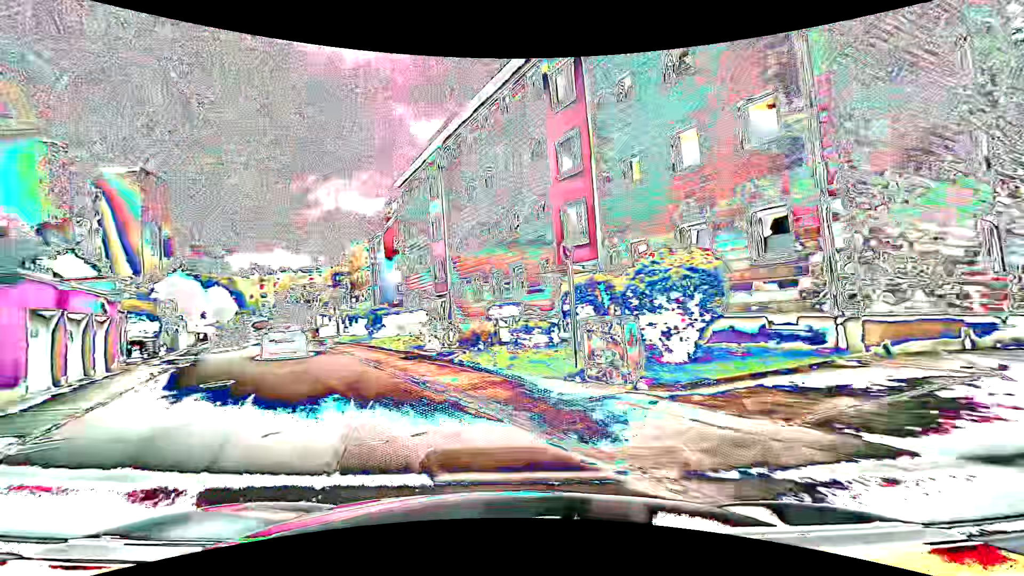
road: residential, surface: asphalt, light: Day
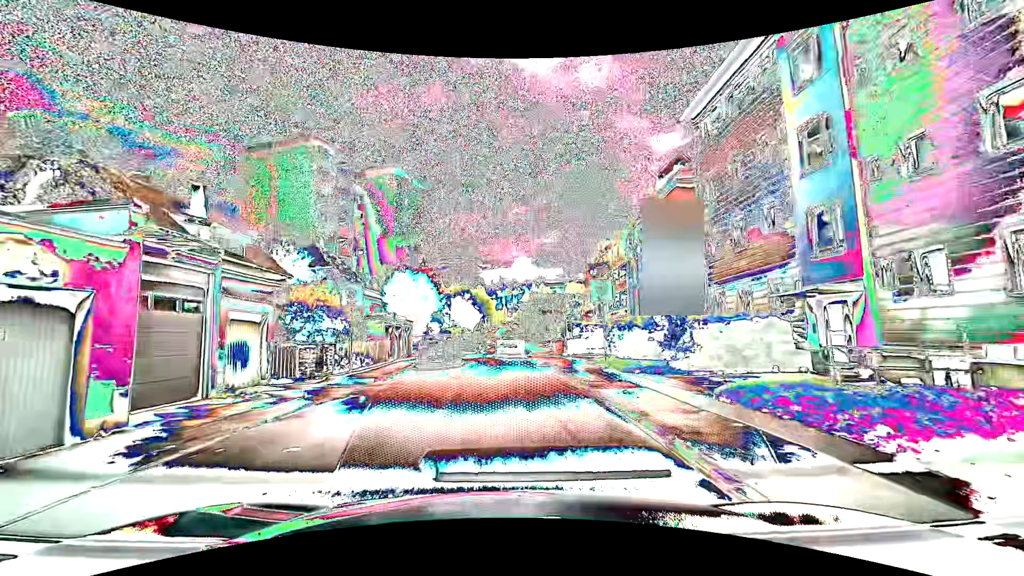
(-5.6, +15.8) m; -26°
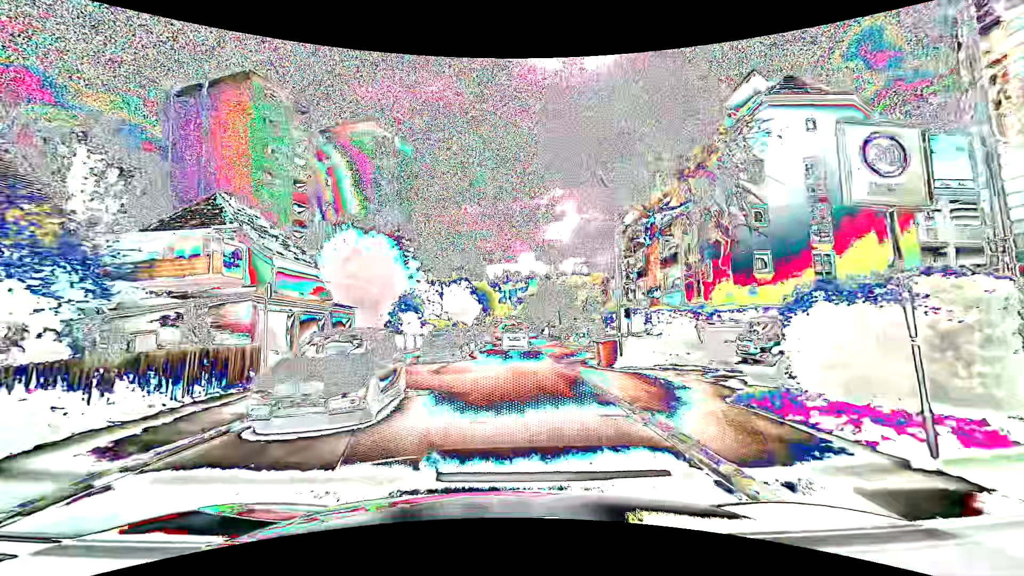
(-0.1, +14.3) m; 0°
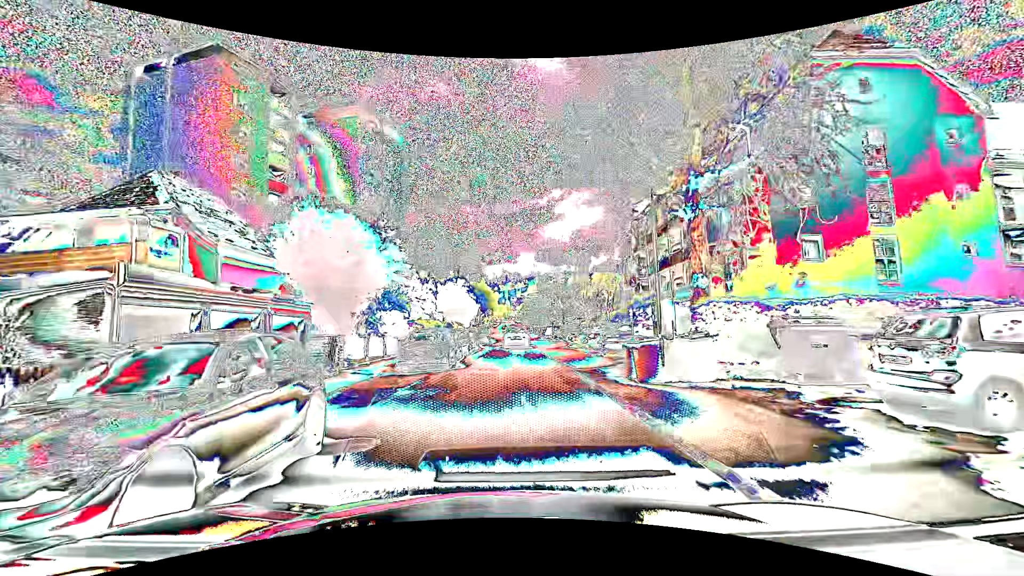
(0.0, +4.7) m; 0°
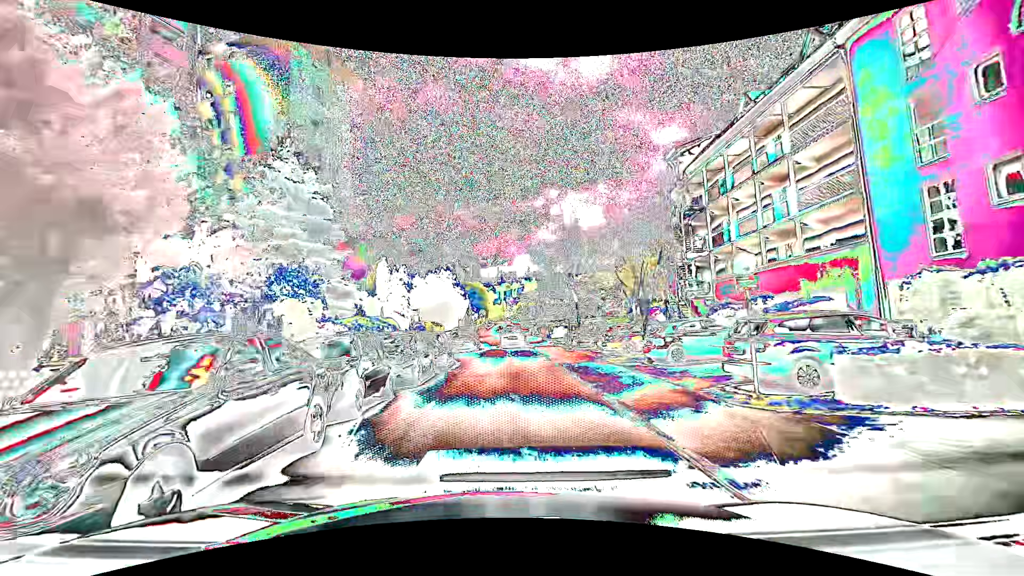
(0.0, +14.5) m; 0°
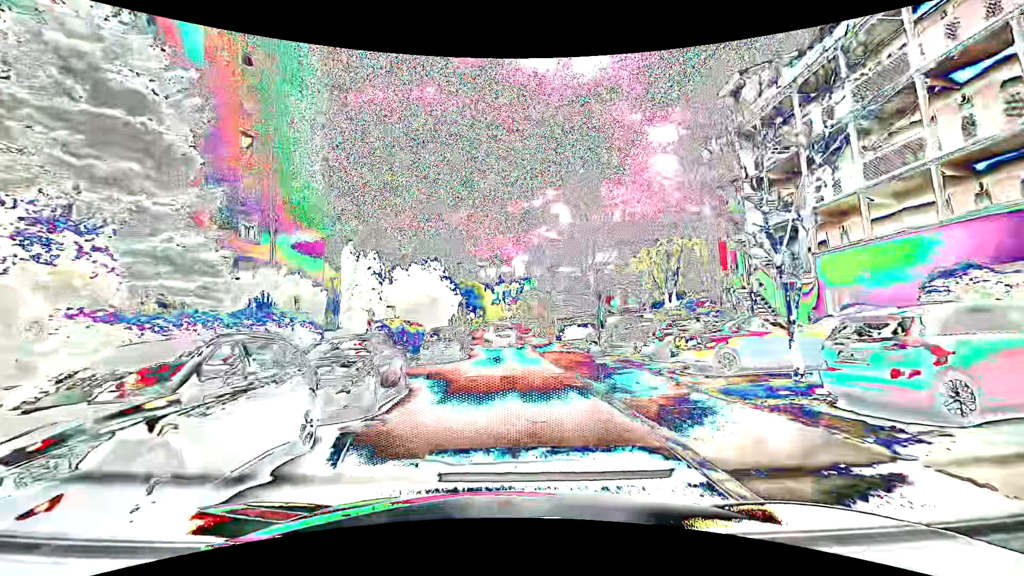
(0.0, +10.0) m; 0°
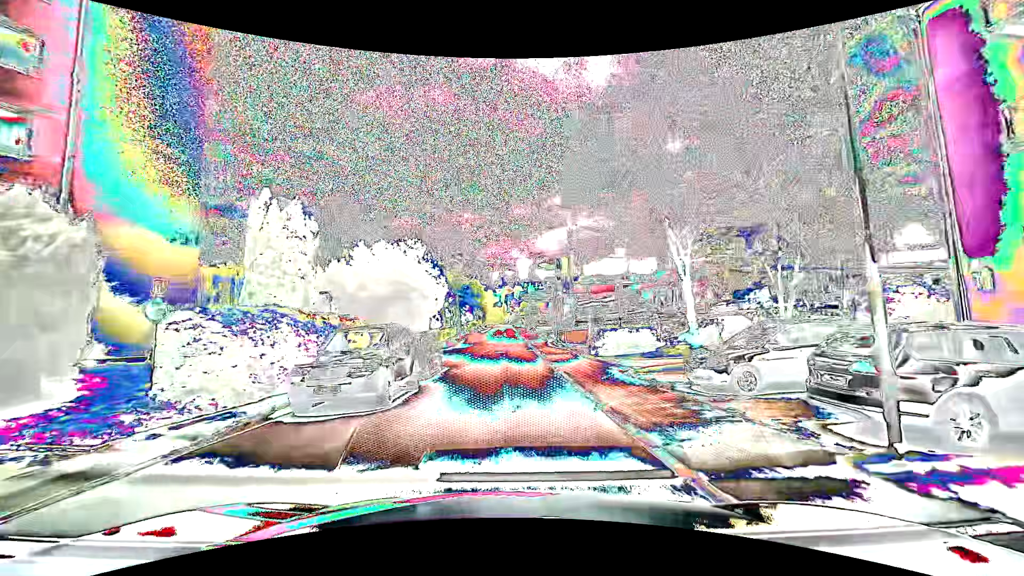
(0.0, +14.7) m; 0°
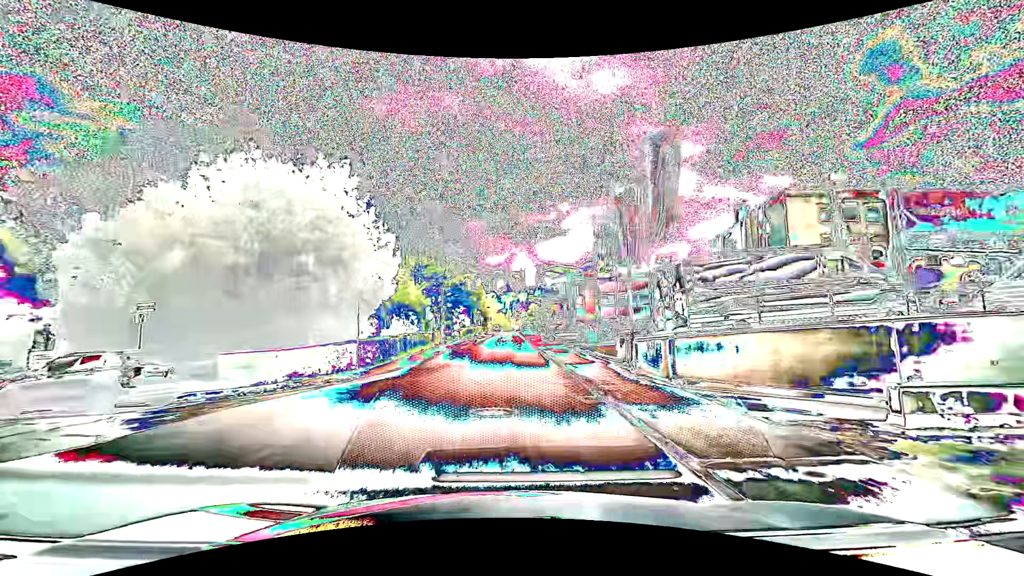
(-0.2, +20.0) m; -1°
(0, +10) (0, +20) (0, +30) (0, +40) (0, +50) (0, +60) (0, +70) (0, +80) (0, +90) (0, +100) m
